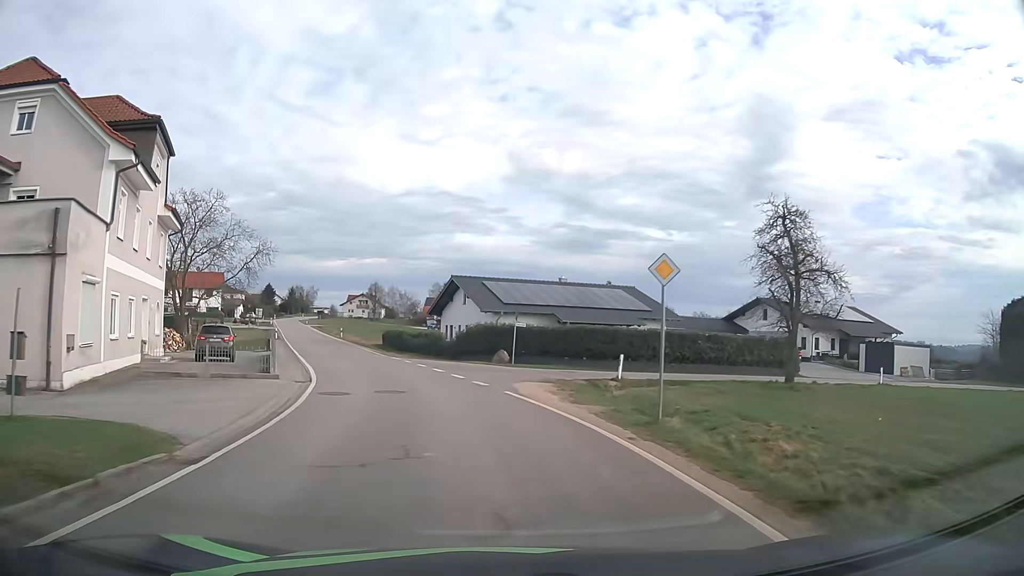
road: tertiary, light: Day
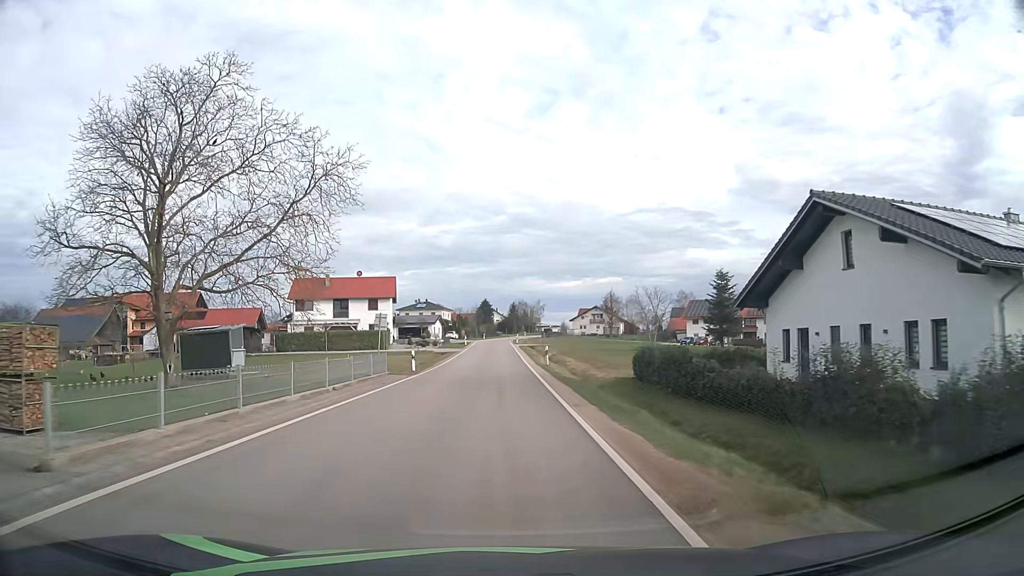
(-6.2, +33.4) m; -20°
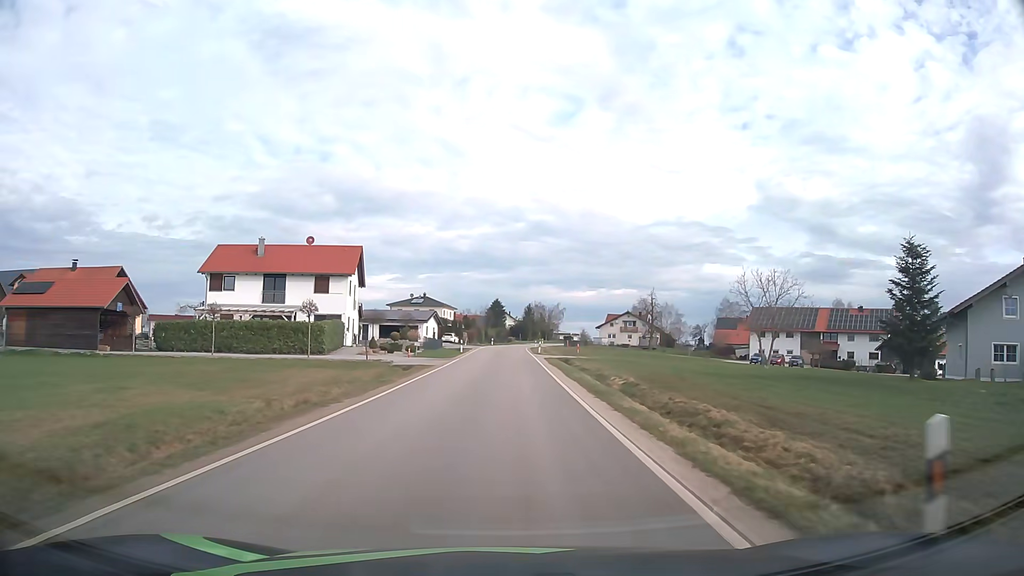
(-0.4, +29.3) m; -1°
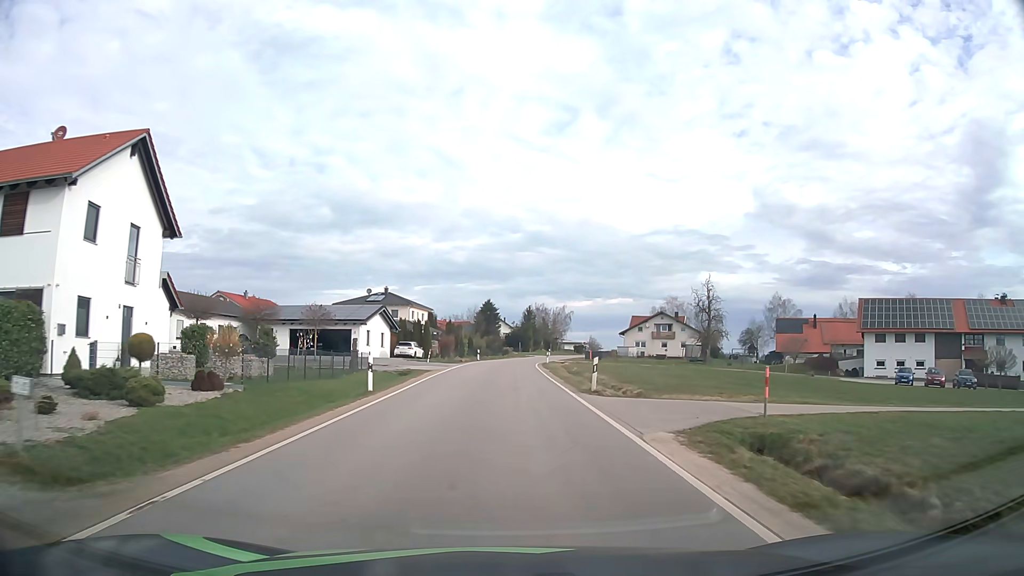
(+0.2, +36.9) m; +1°
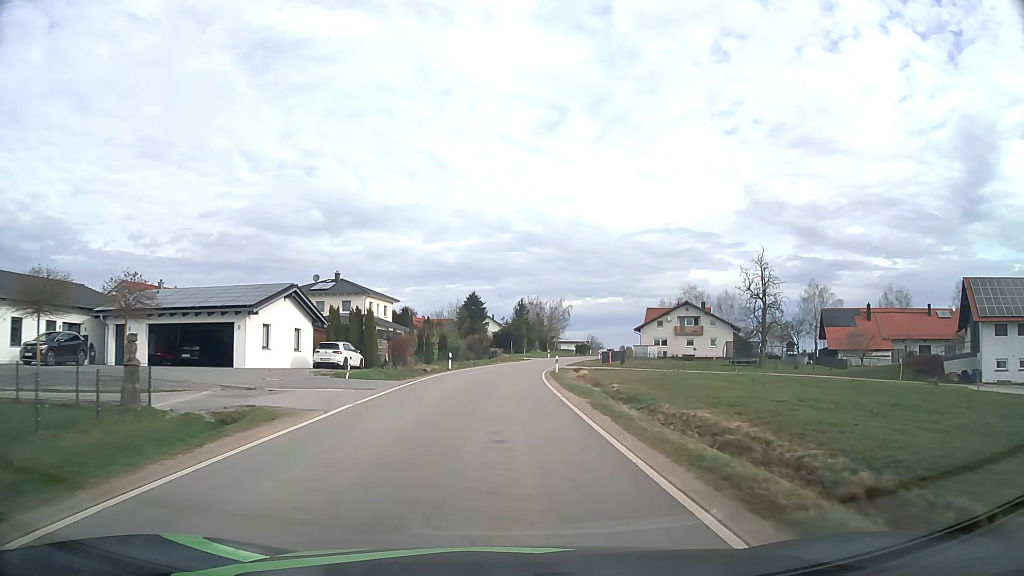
(+0.2, +22.0) m; +1°
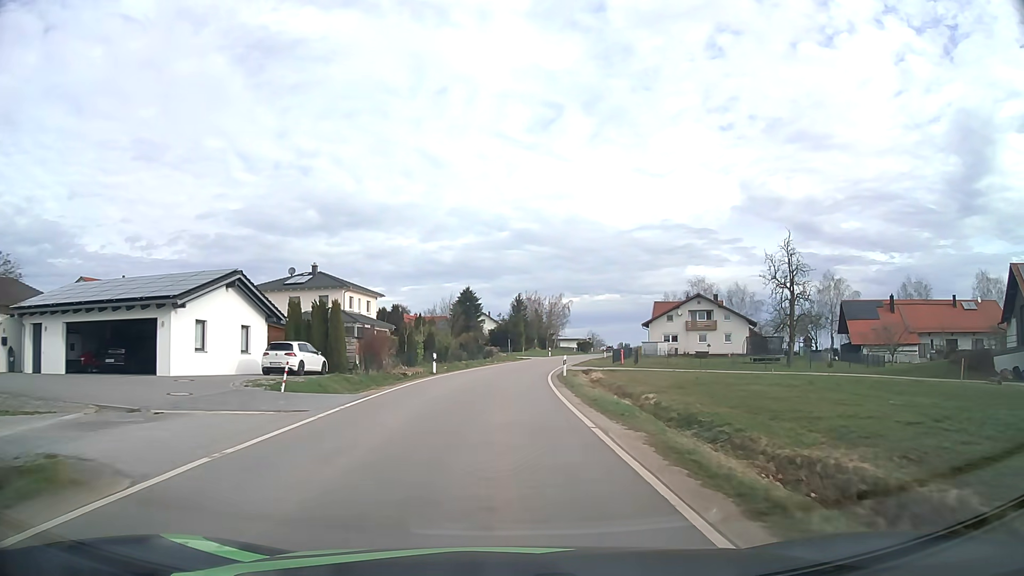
(0.0, +7.3) m; 0°
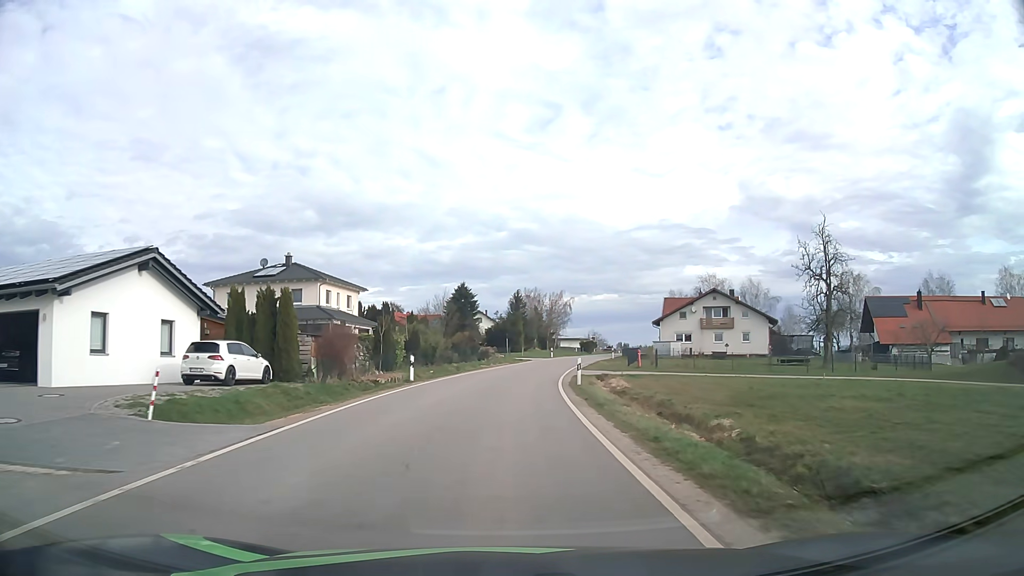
(0.0, +7.4) m; 0°
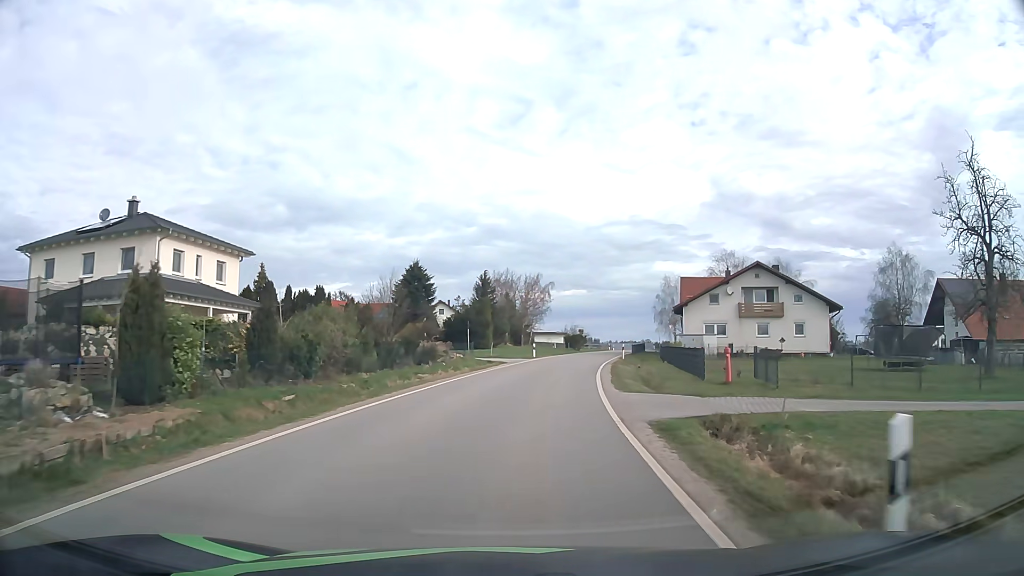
(+0.3, +22.1) m; +3°
(0, +10) (+1, +20) (+2, +30) (+4, +40) (+6, +50) (+8, +59) (+11, +69) (+14, +79) (+16, +88) (+19, +98) m
